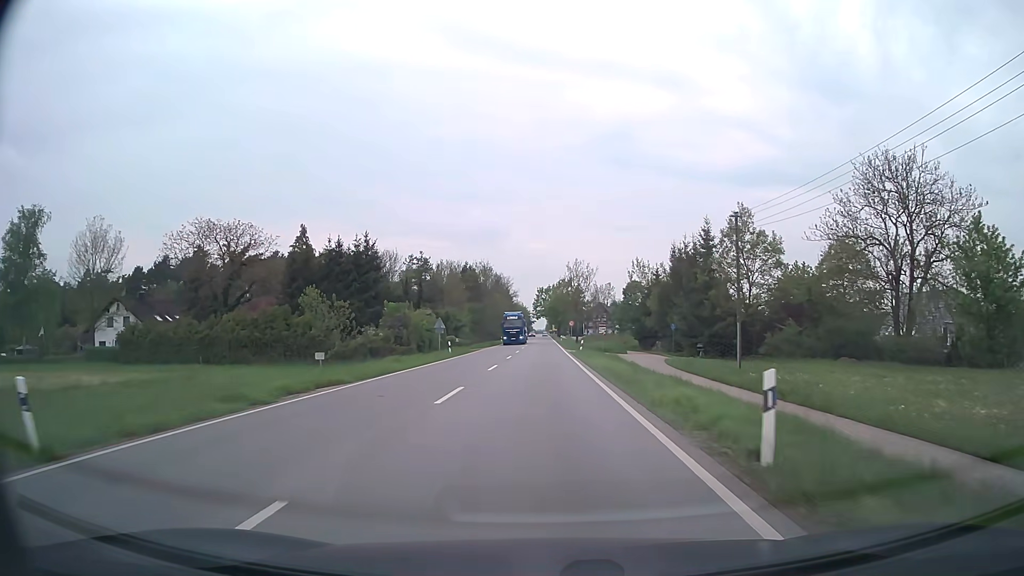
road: secondary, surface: asphalt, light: Day
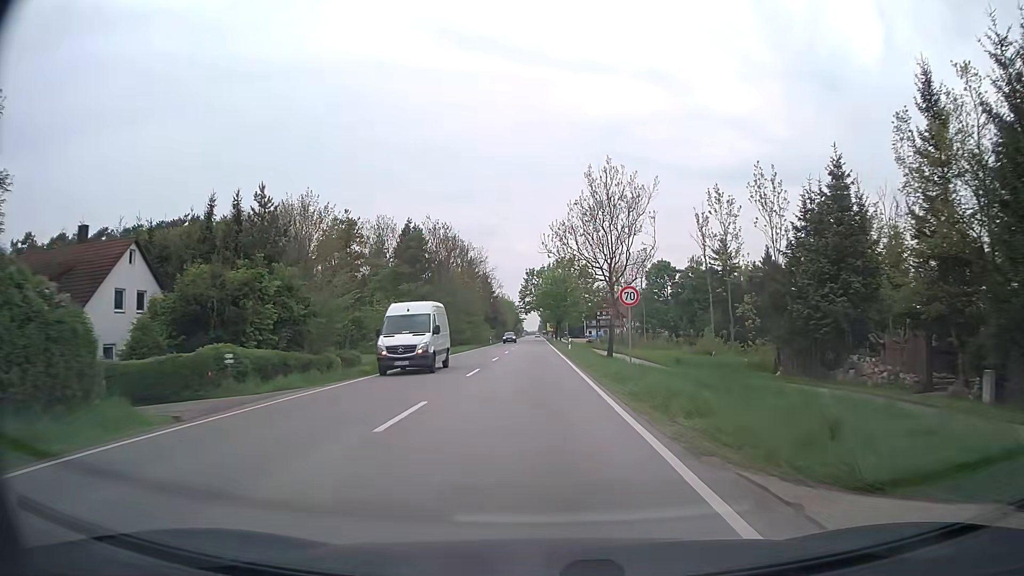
(+0.2, +51.9) m; 0°
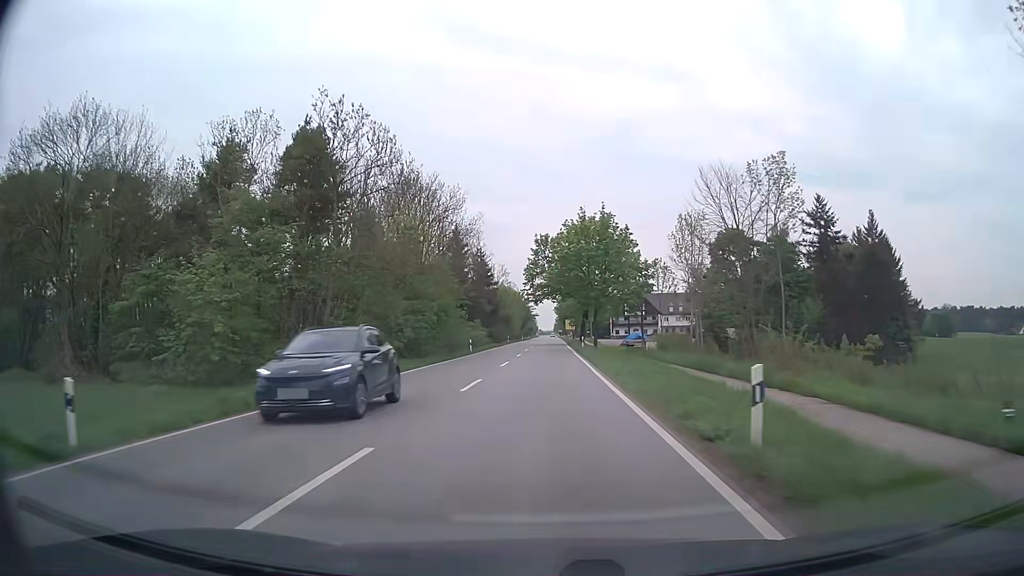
(-0.2, +41.3) m; -1°
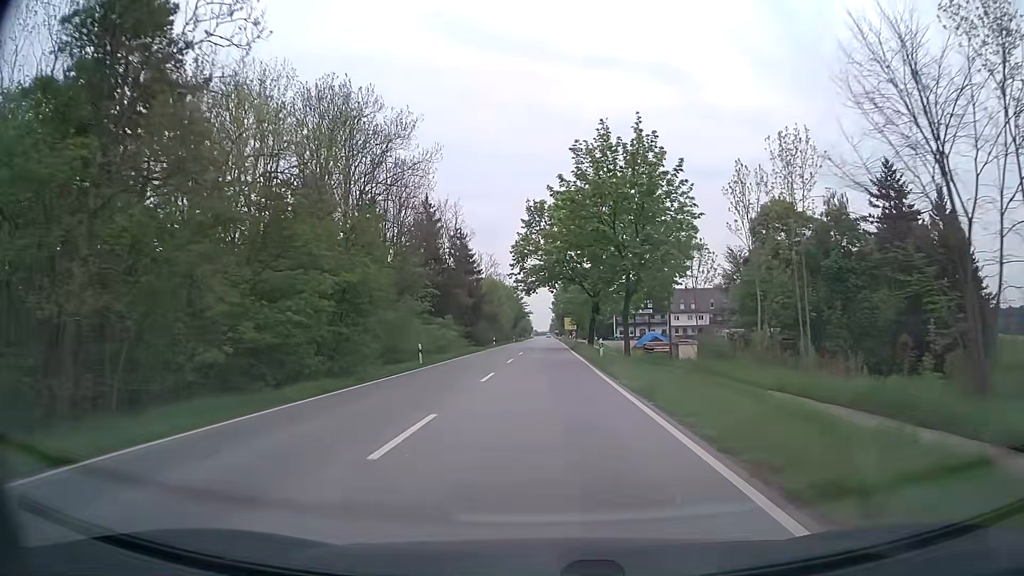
(+0.2, +20.5) m; +1°
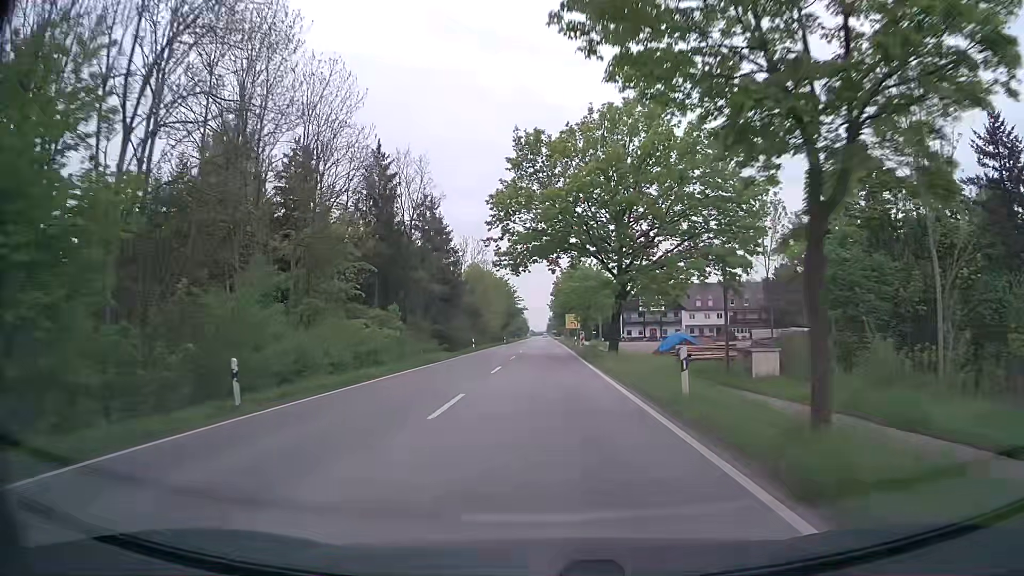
(0.0, +20.4) m; 0°
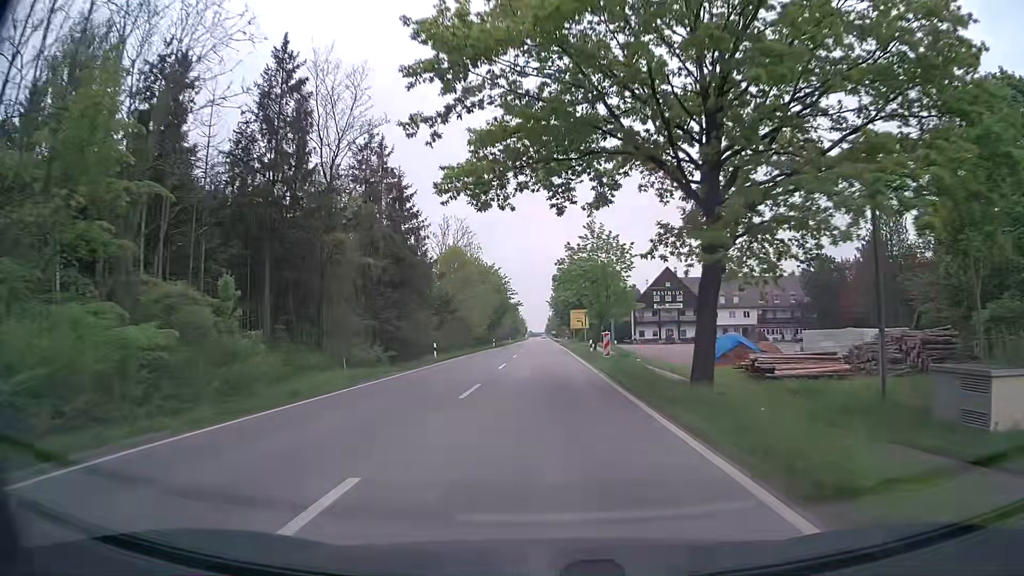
(-0.1, +20.5) m; 0°
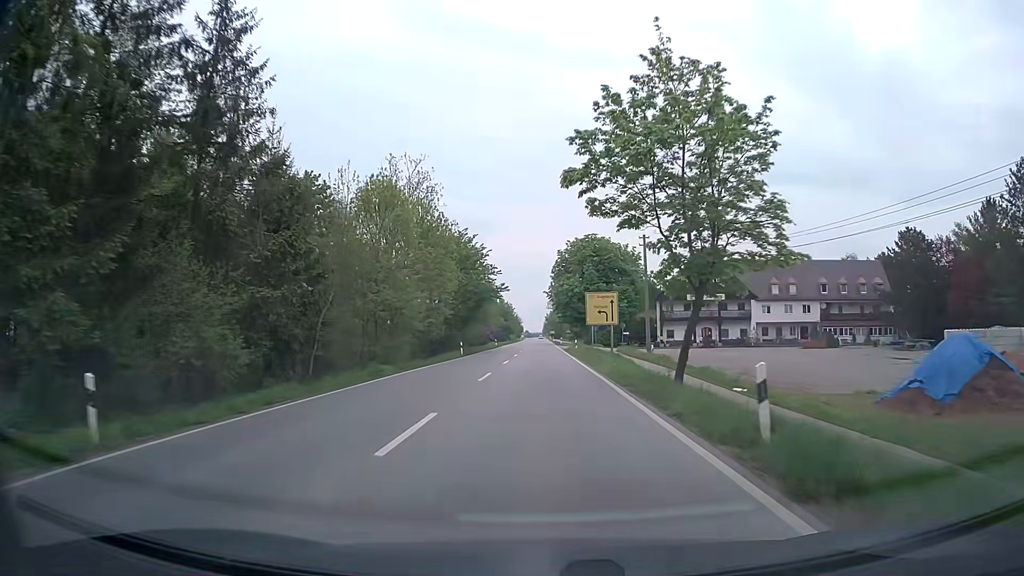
(0.0, +30.8) m; 0°
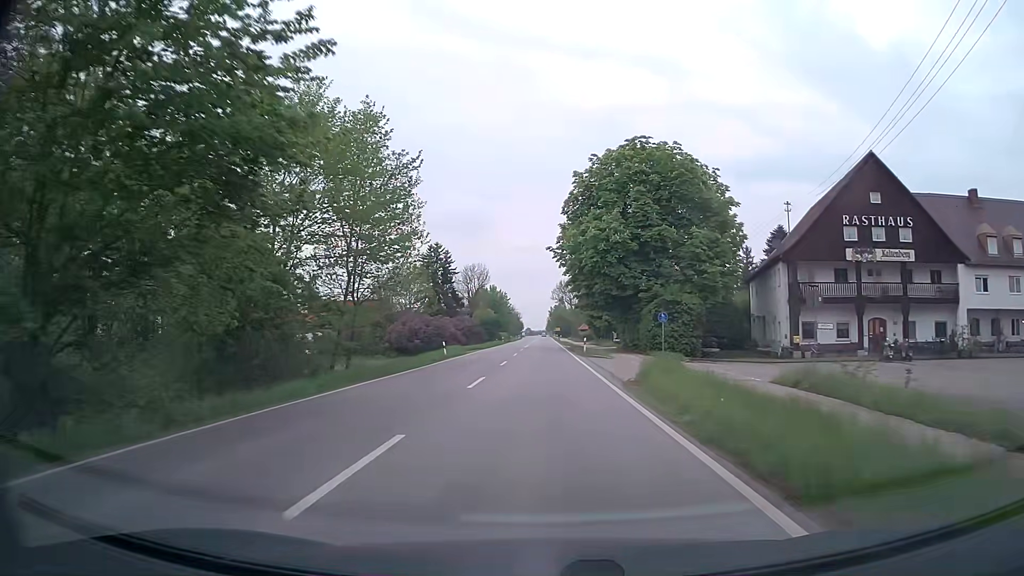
(0.0, +50.4) m; 0°
(0, +10) (0, +20) (0, +30) (0, +40) (0, +50) (0, +60) (0, +70) (0, +80) (0, +90) (0, +100) m
